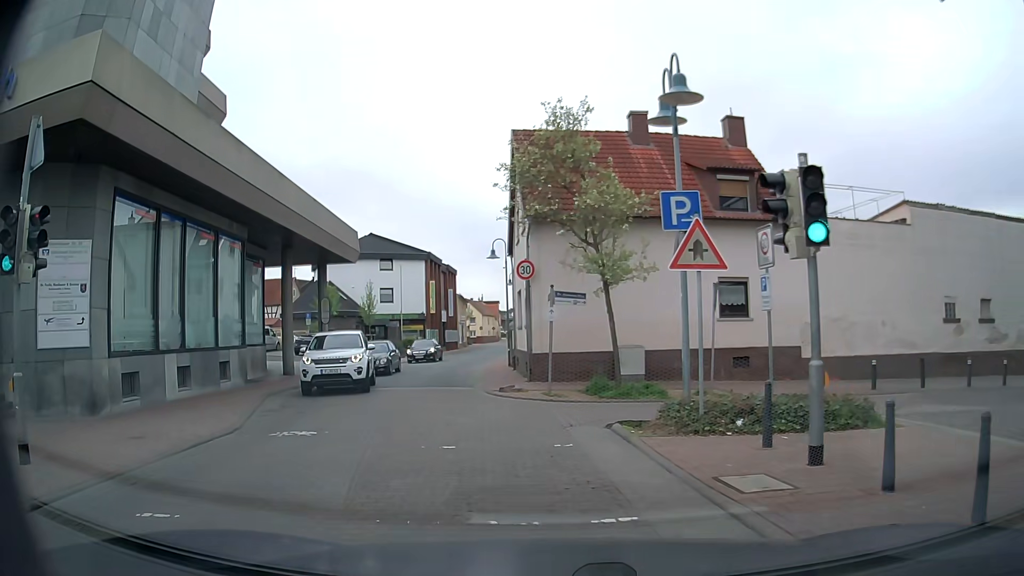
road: unclassified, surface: paving_stones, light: Day
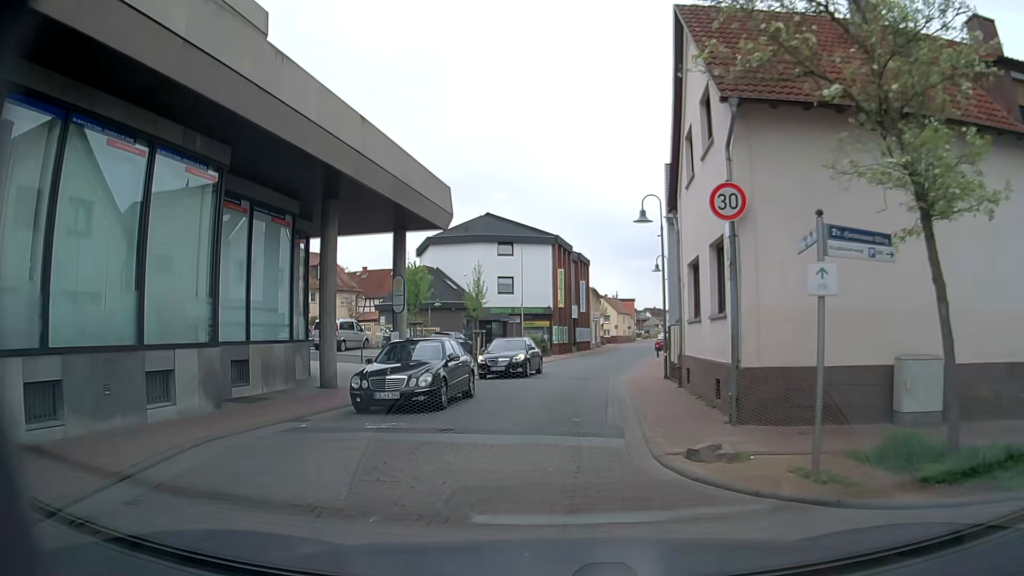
(-0.9, +10.4) m; -10°
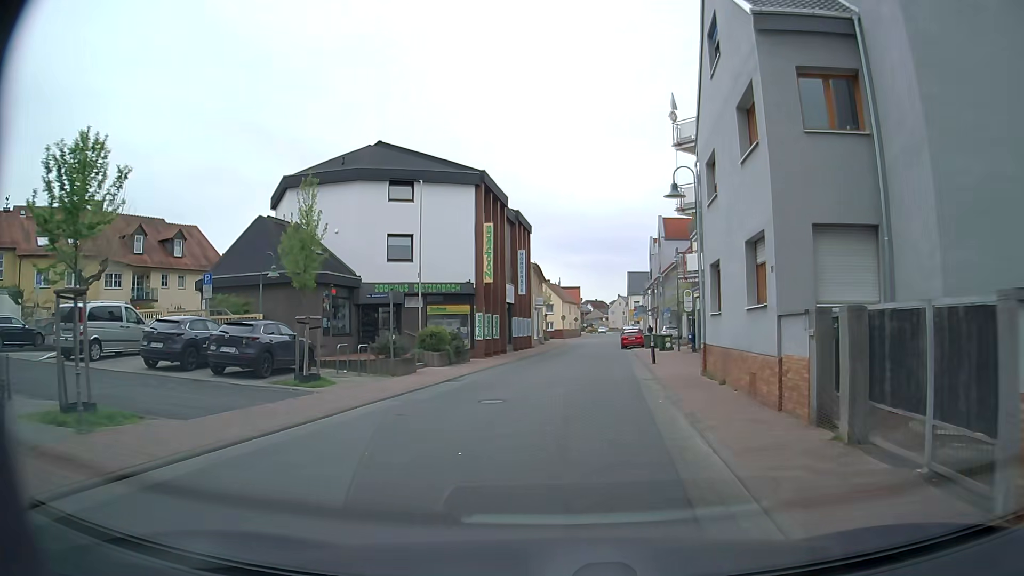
(+0.5, +20.4) m; +6°
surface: asphalt
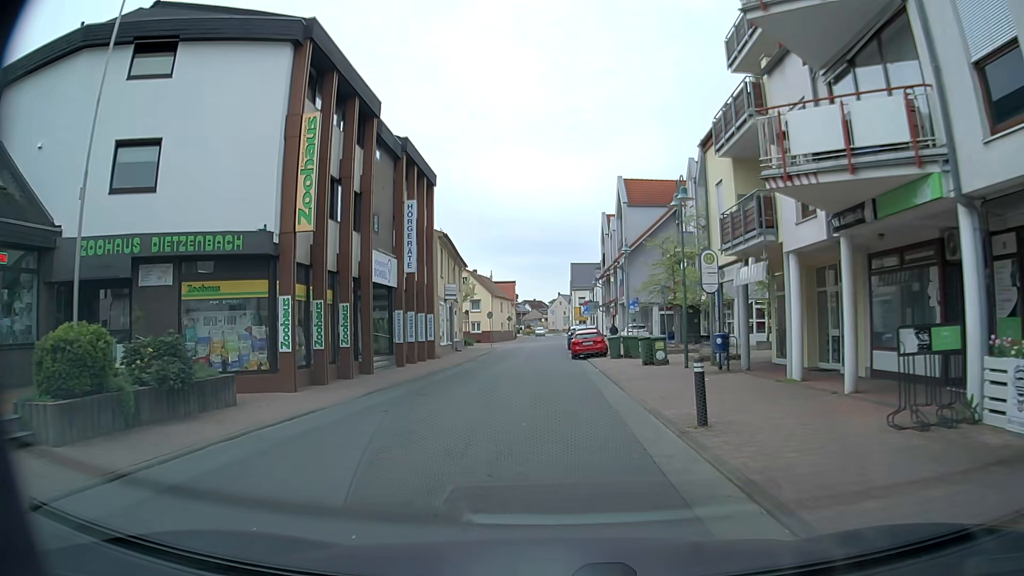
(+0.6, +18.4) m; +3°
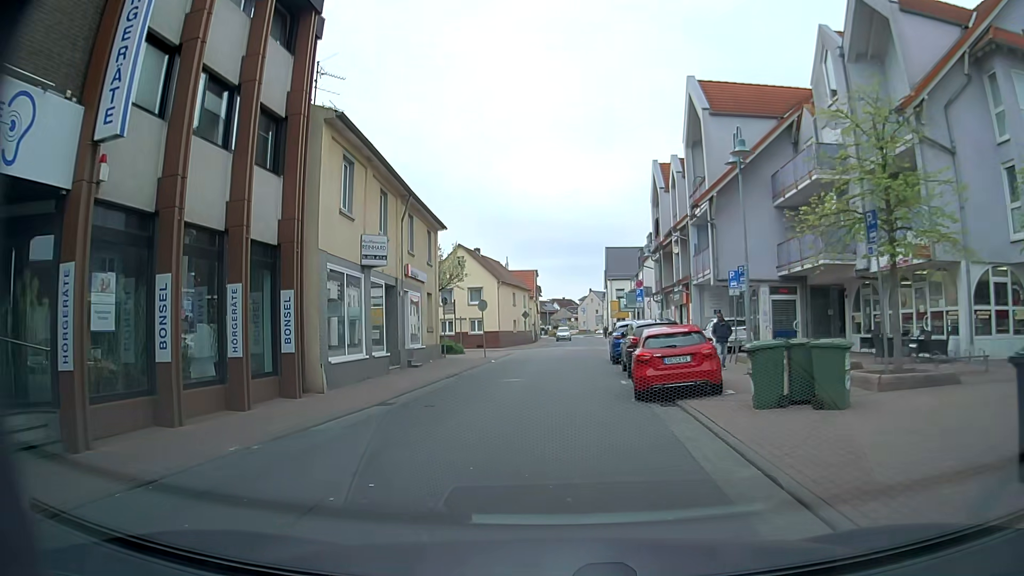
(+0.5, +21.0) m; -1°
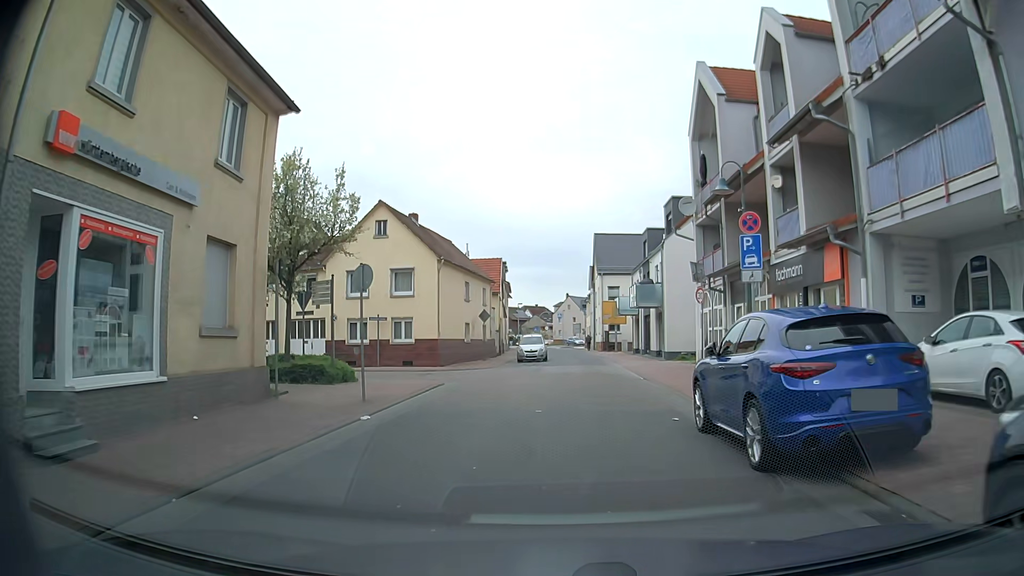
(-0.1, +19.8) m; +3°
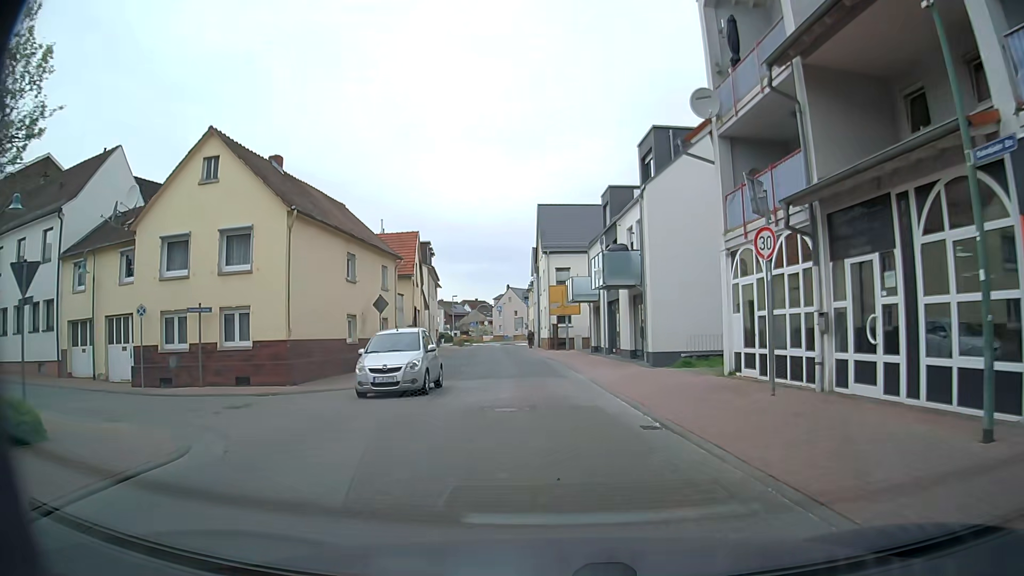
(+0.4, +13.1) m; +5°
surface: paving_stones
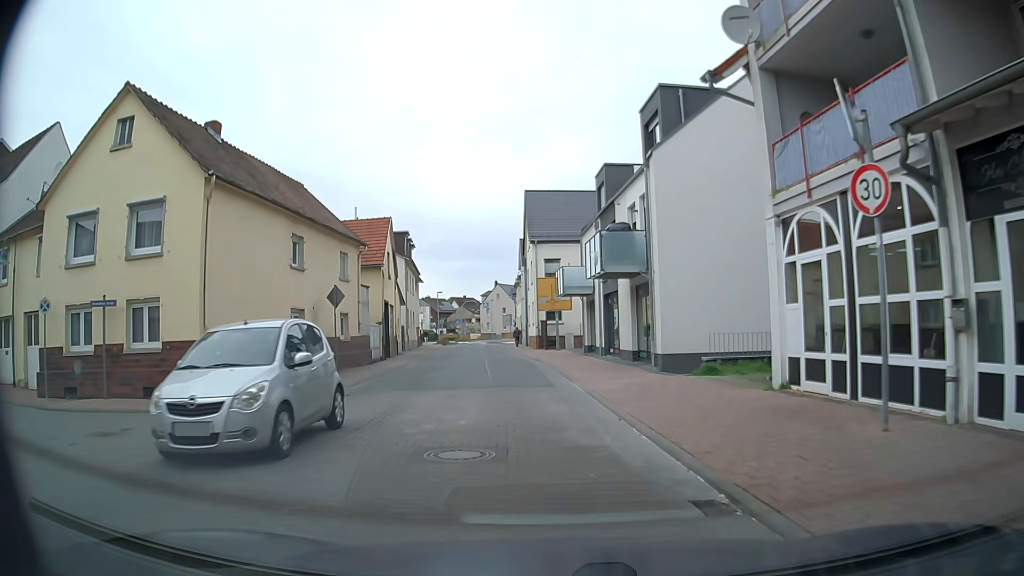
(0.0, +4.7) m; 0°
(0, +10) (-1, +20) (-2, +30) (-3, +40) (-5, +50) (-6, +60) (-7, +70) (-7, +80) (-5, +89) (0, +98) m
